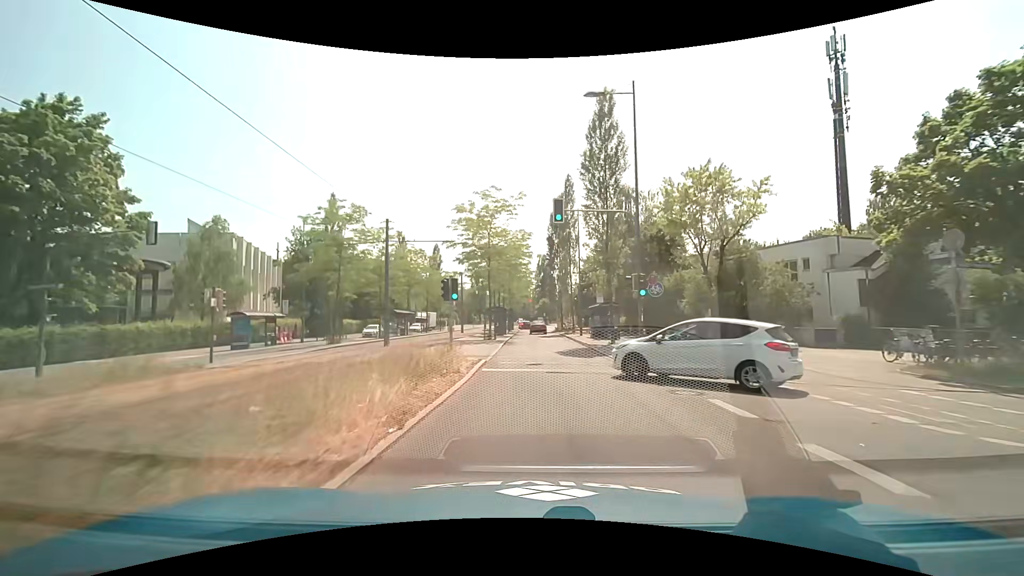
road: secondary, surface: asphalt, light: Day
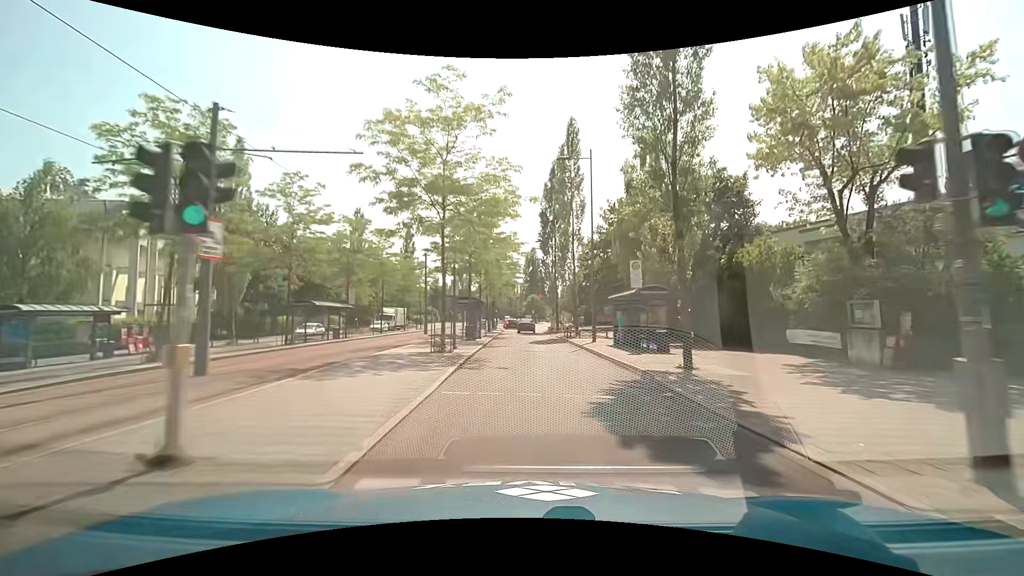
(+0.1, +14.7) m; +1°
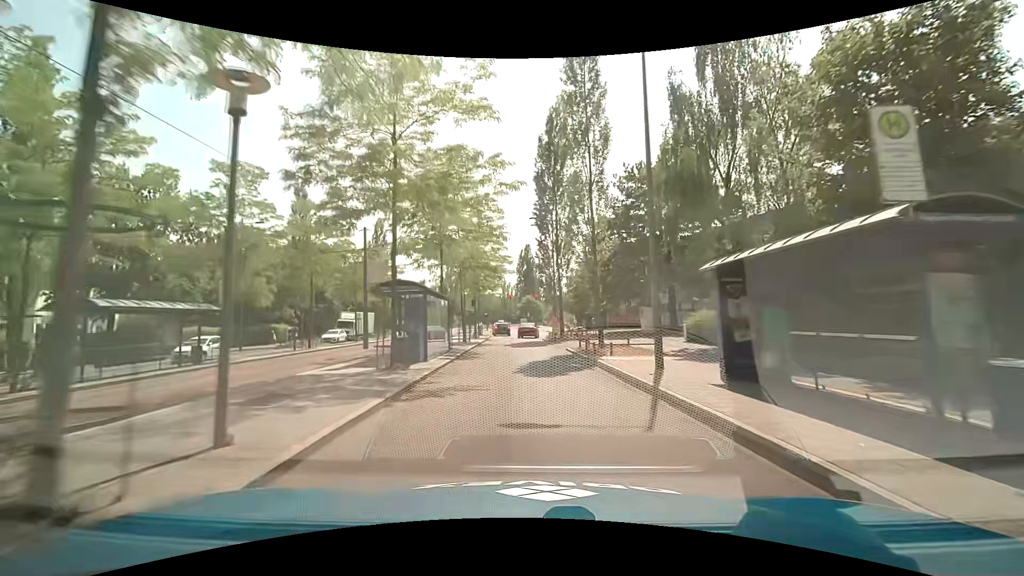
(+0.2, +14.7) m; +1°
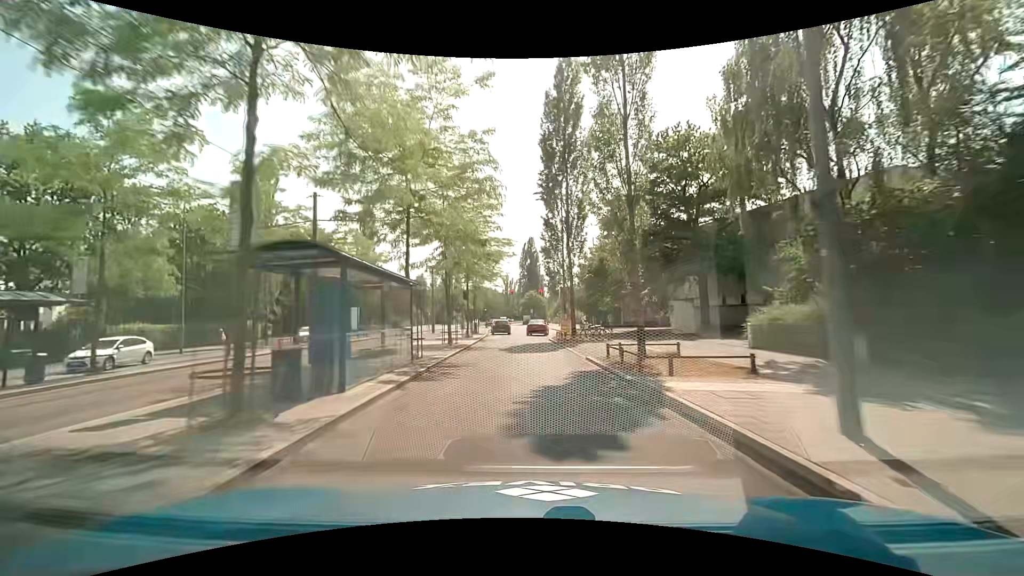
(0.0, +7.3) m; 0°
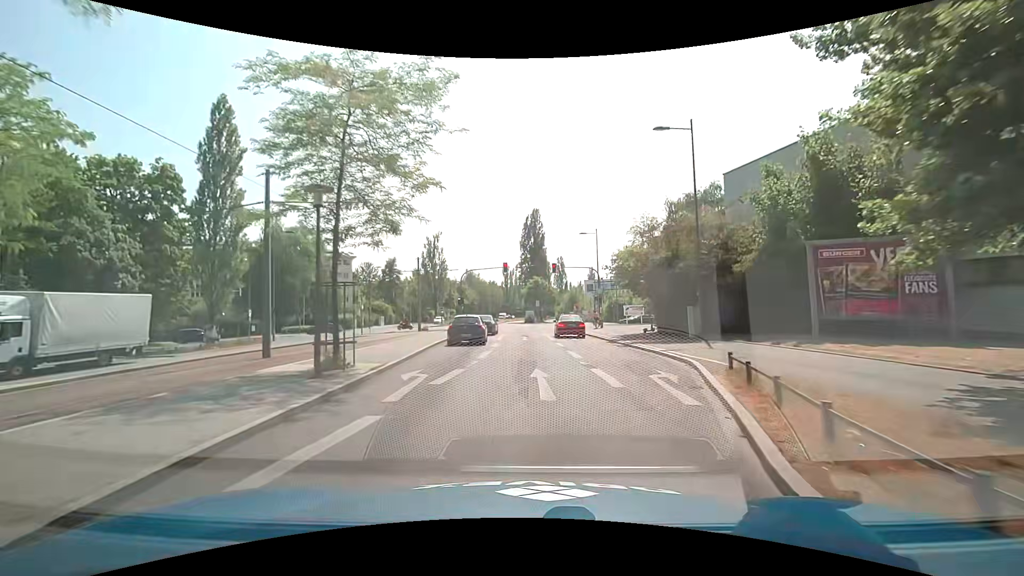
(-0.4, +34.1) m; 0°
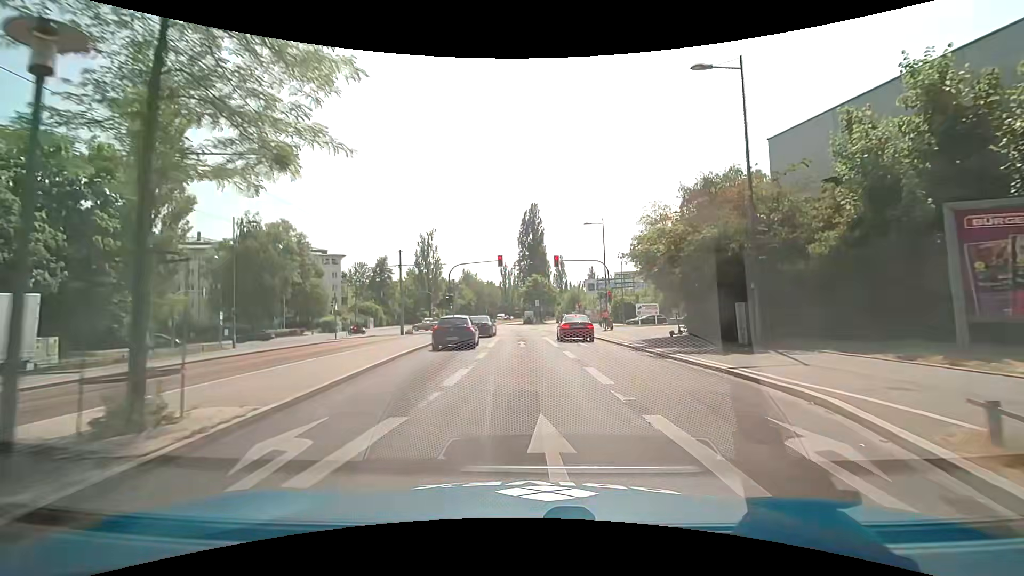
(0.0, +6.0) m; 0°
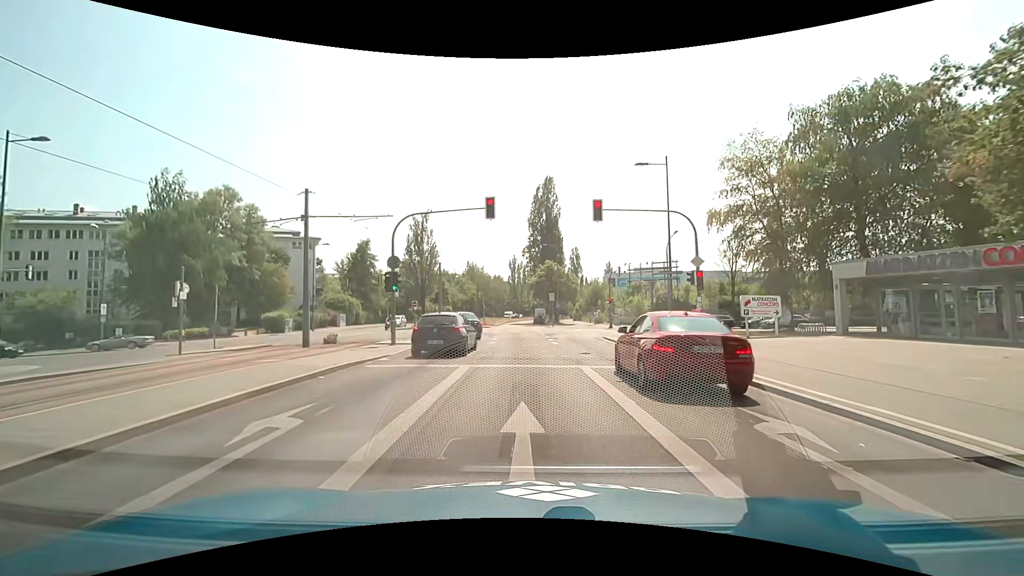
(-0.2, +18.8) m; -1°
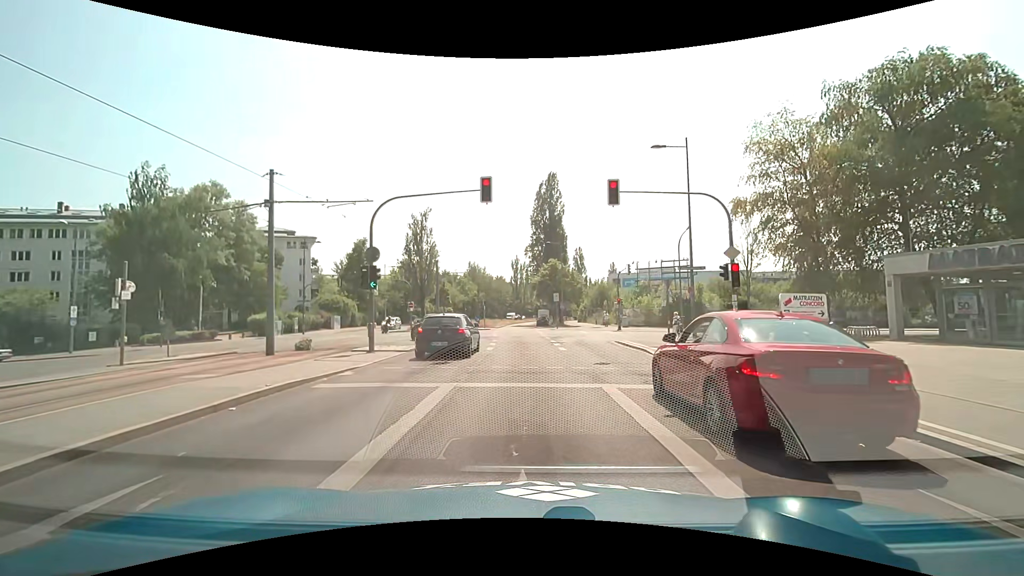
(0.0, +3.2) m; -1°
(0, +10) (0, +20) (-1, +30) (-1, +40) (-1, +50) (-2, +60) (-2, +70) (-2, +80) (-1, +90) (-1, +100) m
